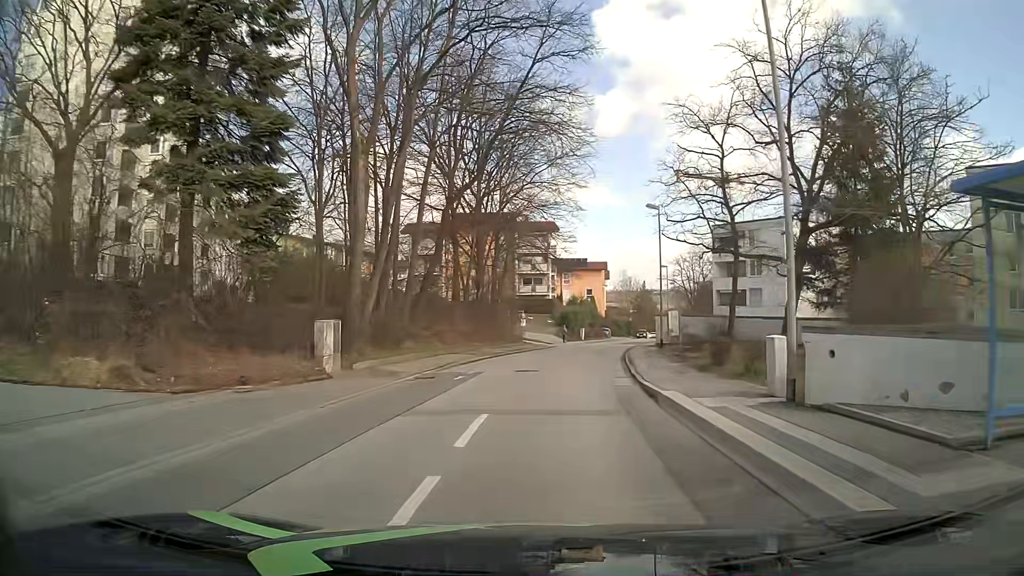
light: Day
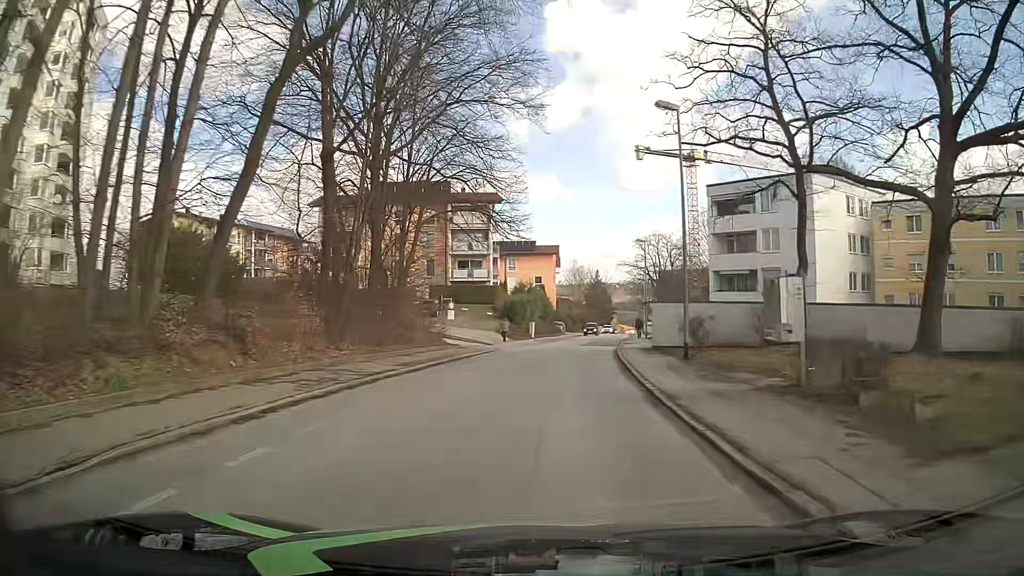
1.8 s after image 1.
(+0.8, +18.1) m; +5°
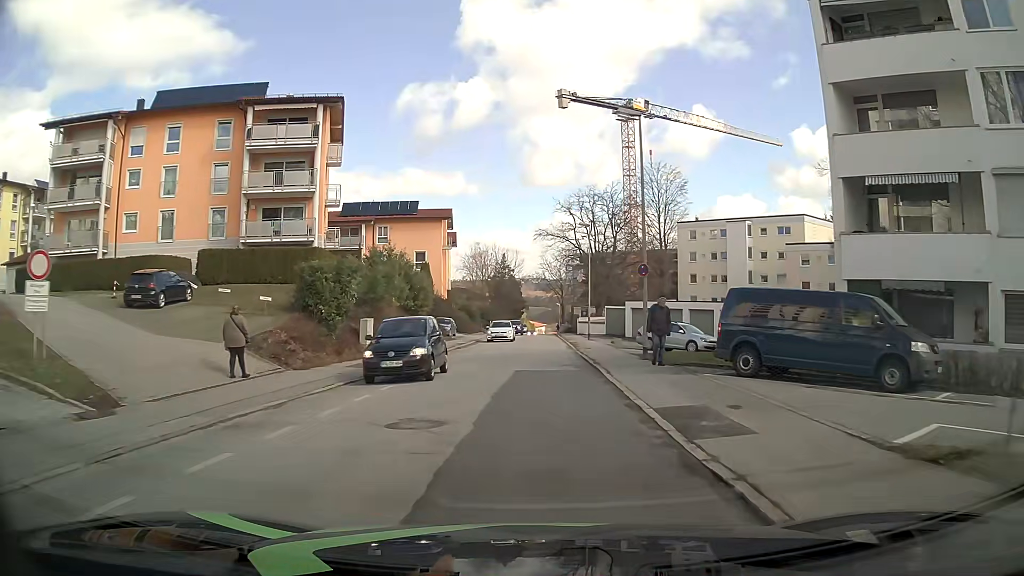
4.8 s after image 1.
(+1.9, +33.8) m; +8°
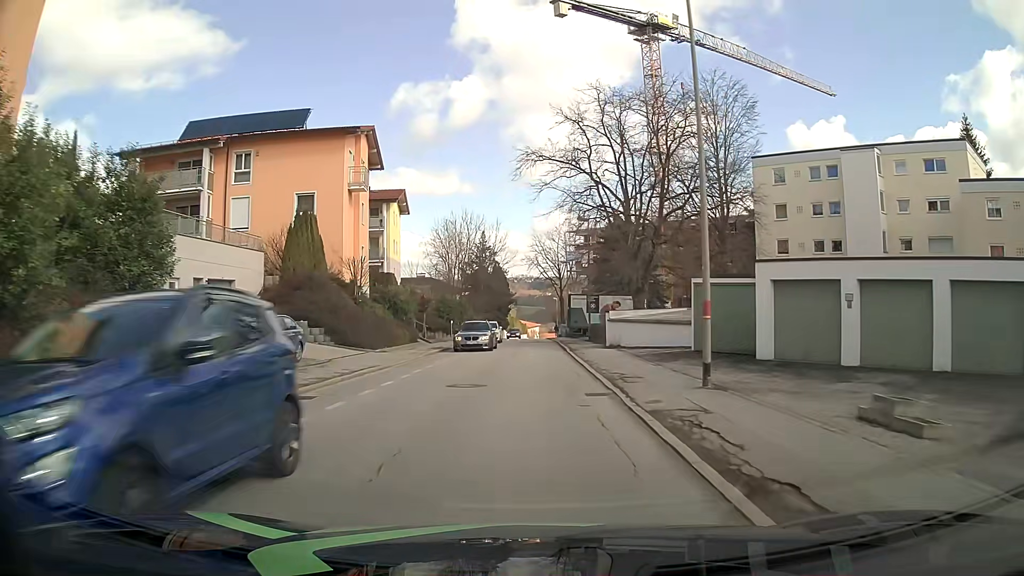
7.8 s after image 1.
(+0.4, +35.1) m; 0°
(0, +10) (0, +20) (0, +30) (0, +40) (-1, +50) (-2, +60) (-1, +70) (0, +80) (0, +90) (0, +100) m
